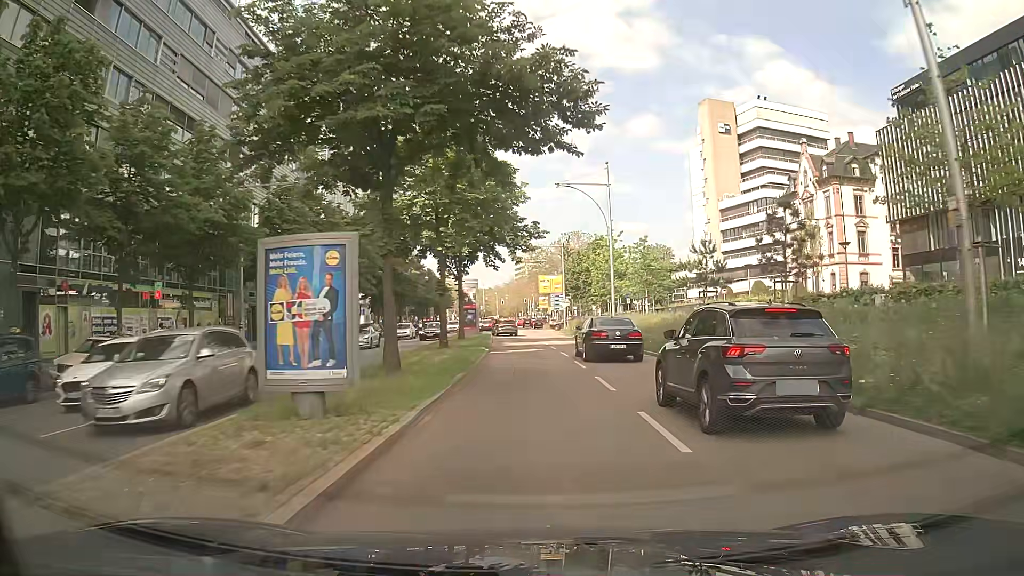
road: primary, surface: asphalt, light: Day
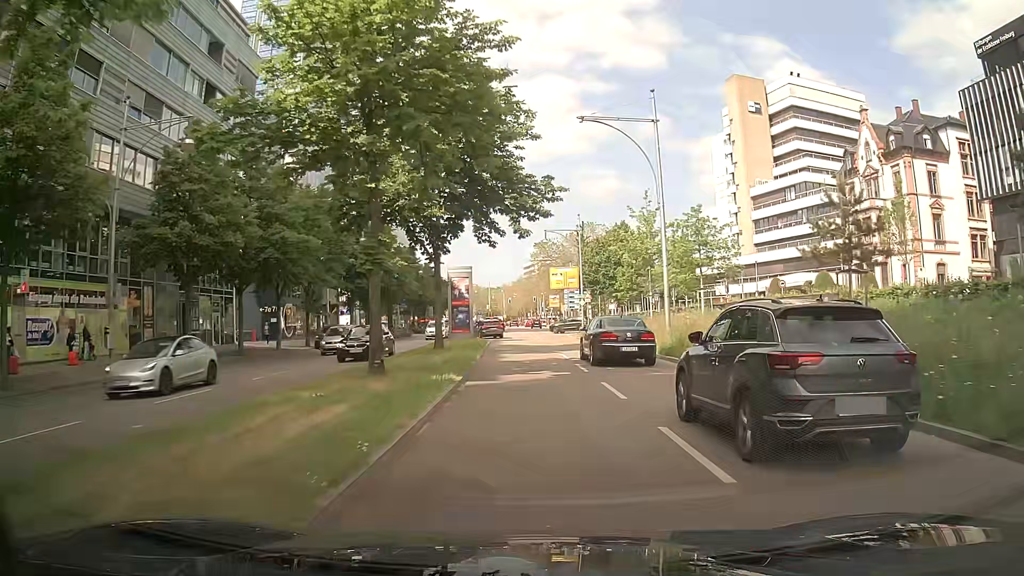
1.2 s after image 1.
(-0.4, +13.3) m; -1°
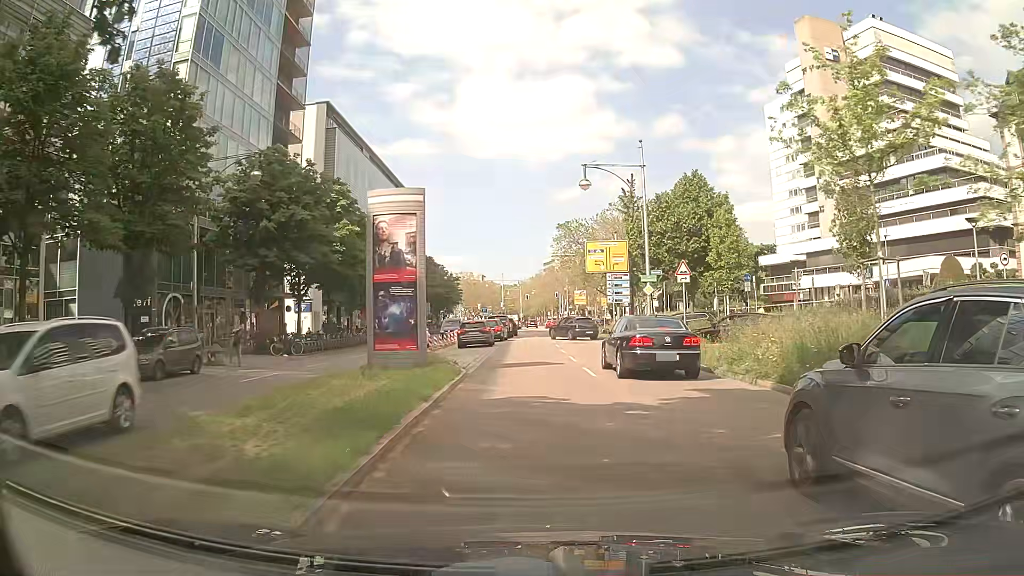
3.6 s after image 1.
(-0.7, +25.2) m; -2°
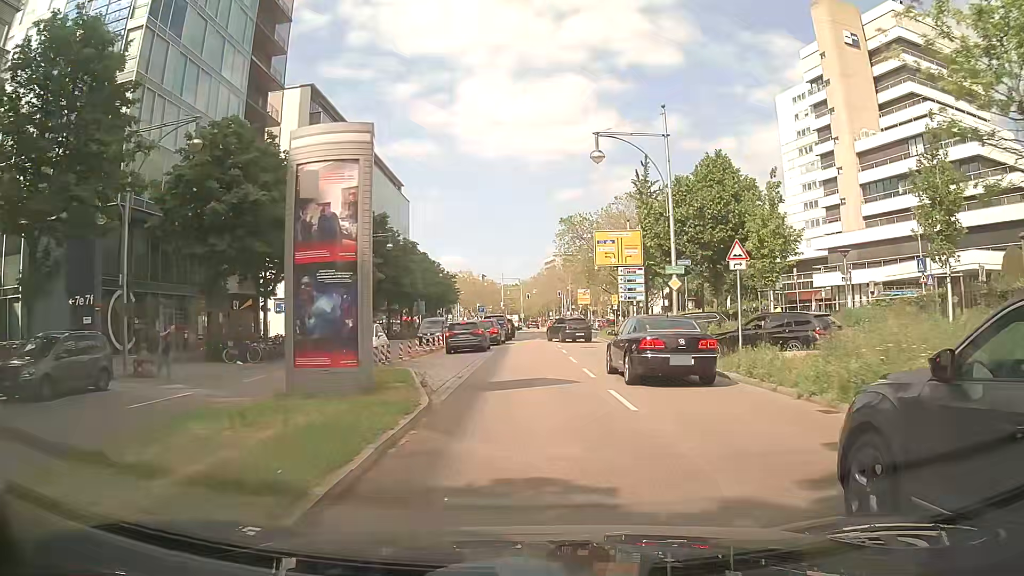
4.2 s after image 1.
(0.0, +6.0) m; +1°
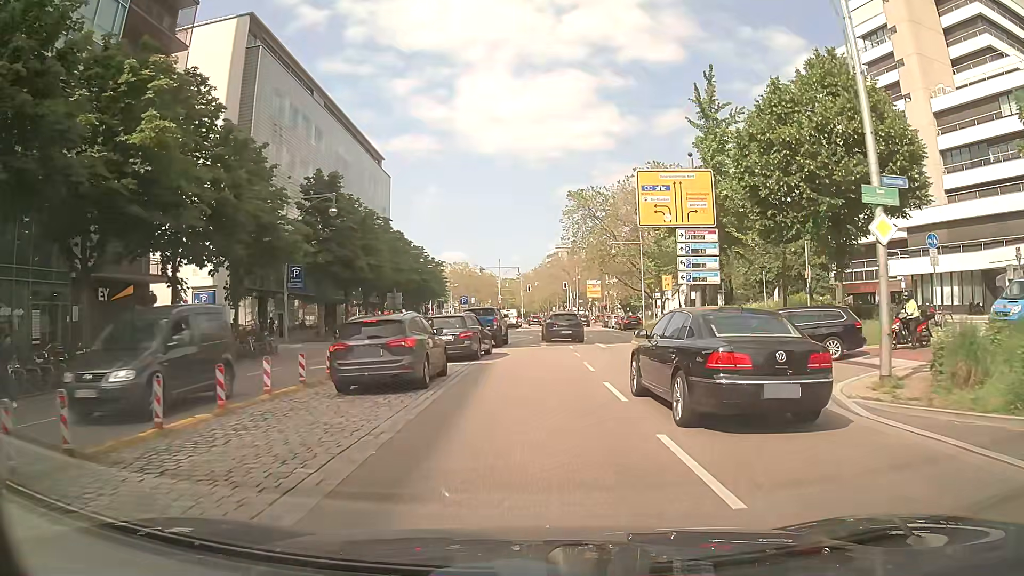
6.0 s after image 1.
(-0.3, +17.3) m; 0°
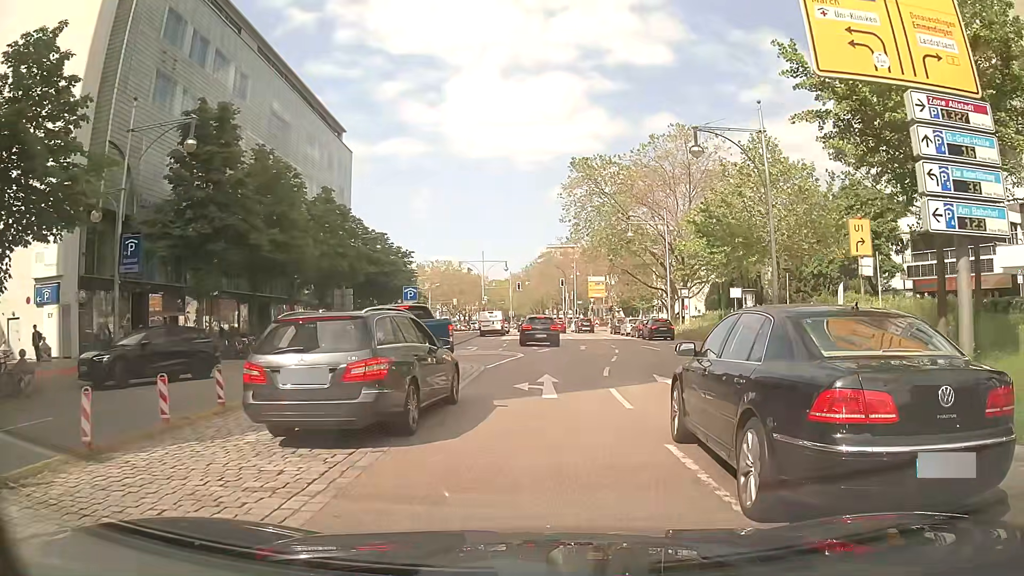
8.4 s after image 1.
(0.0, +17.4) m; 0°
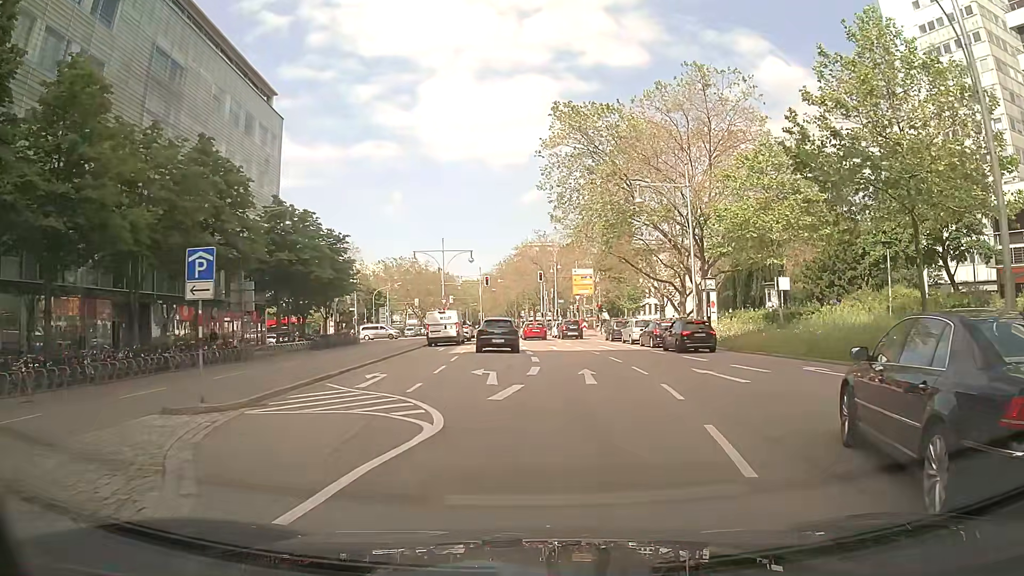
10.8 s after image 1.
(+0.4, +16.9) m; +3°
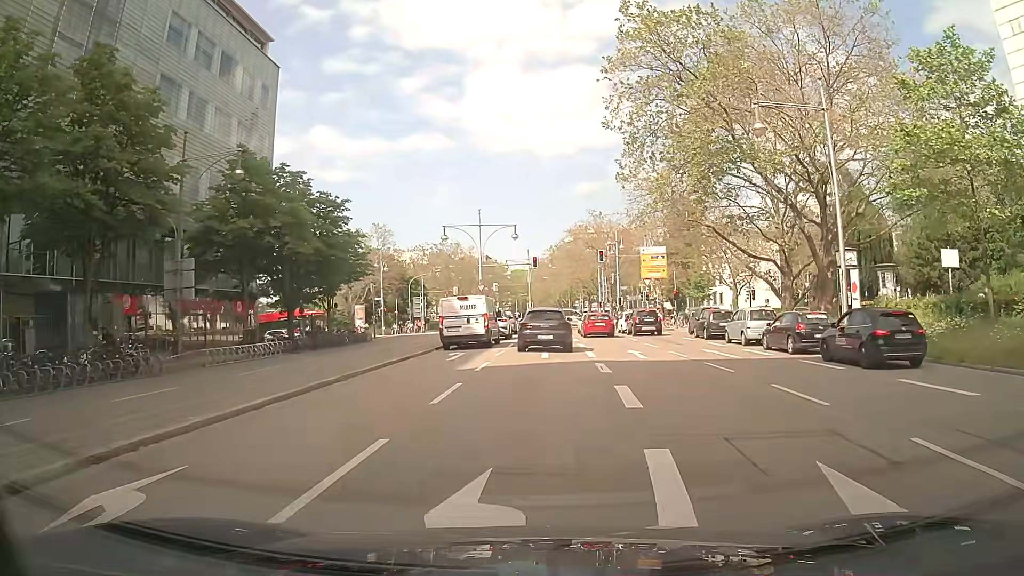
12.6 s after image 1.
(-0.7, +13.9) m; -4°
